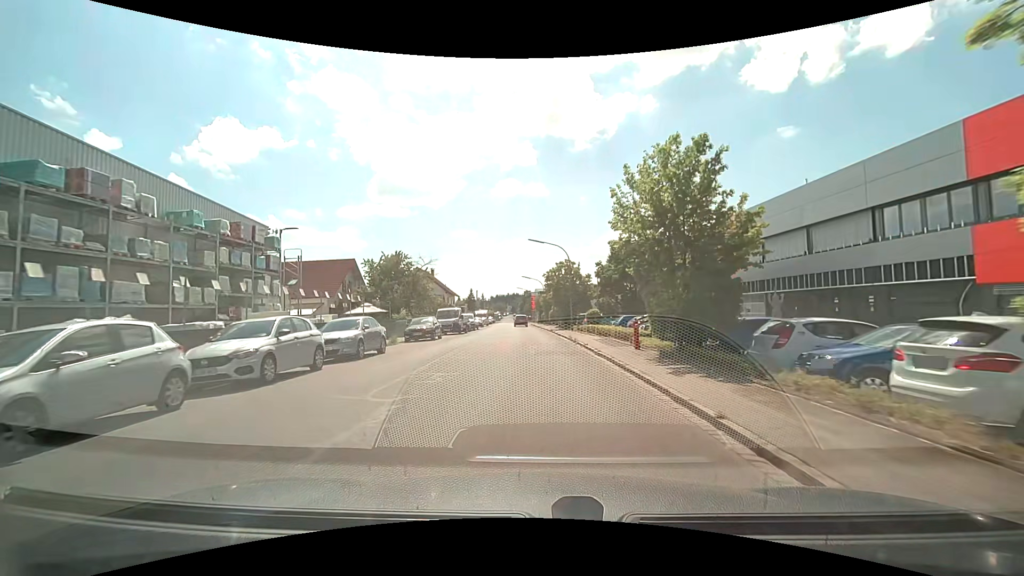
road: unclassified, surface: asphalt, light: Day
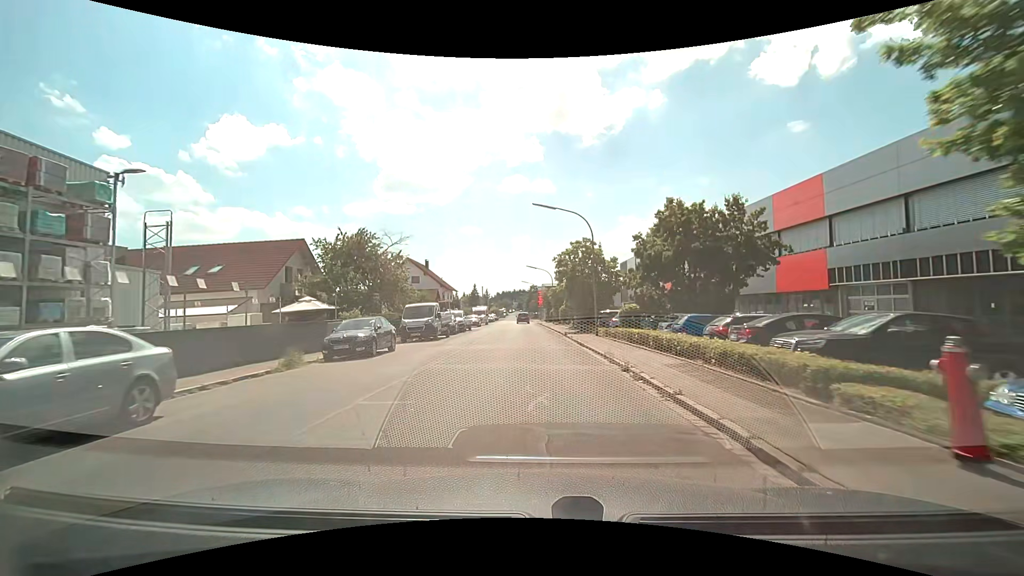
(-0.1, +12.1) m; 0°
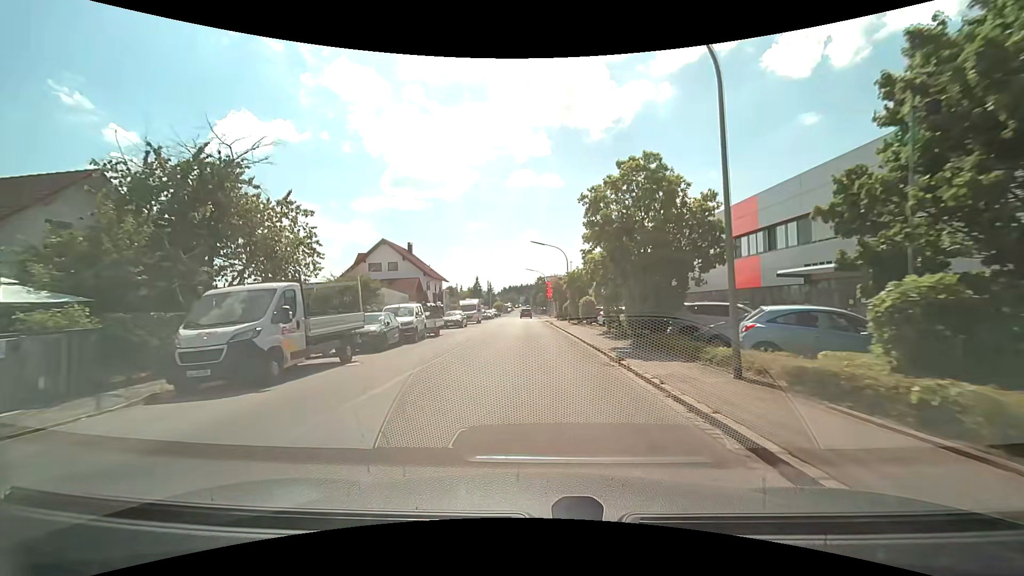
(-0.2, +18.3) m; -1°
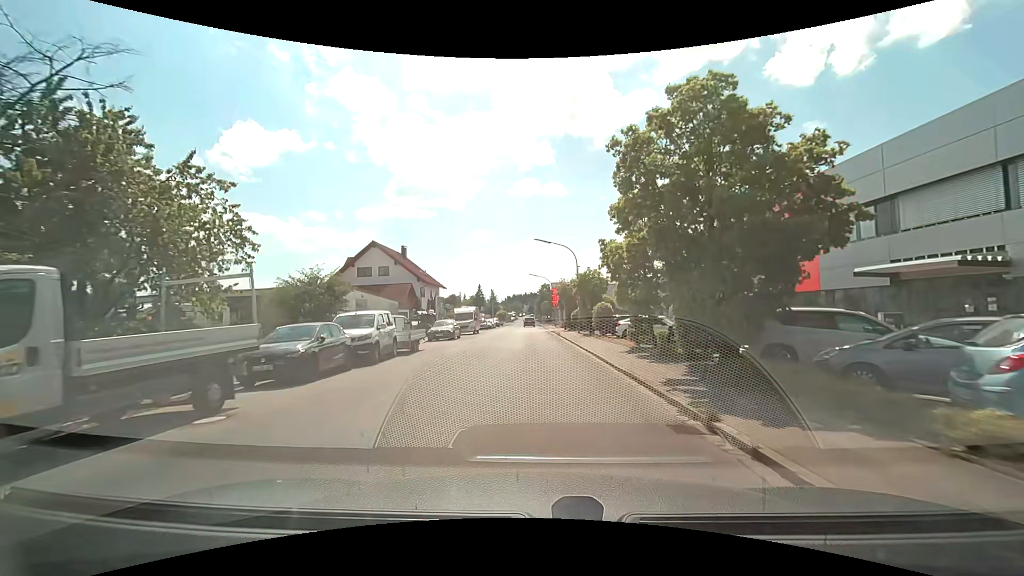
(0.0, +6.2) m; 0°
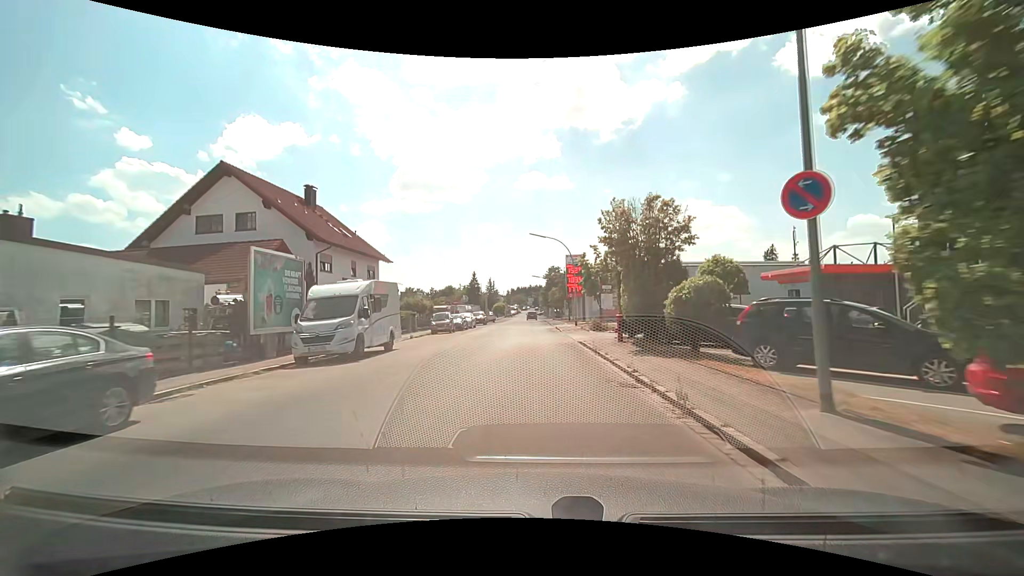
(-0.1, +31.9) m; -1°
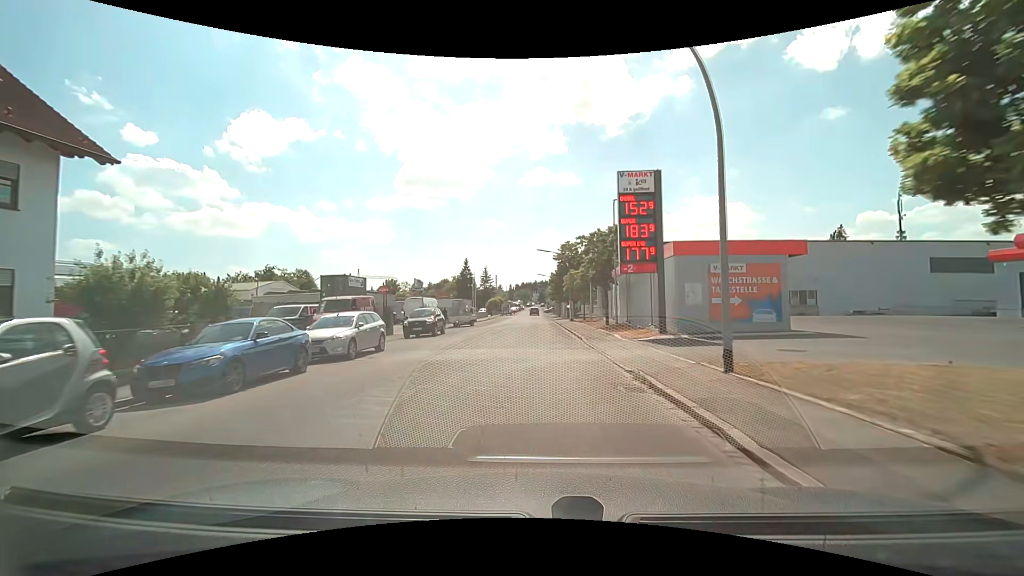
(0.0, +31.8) m; -1°
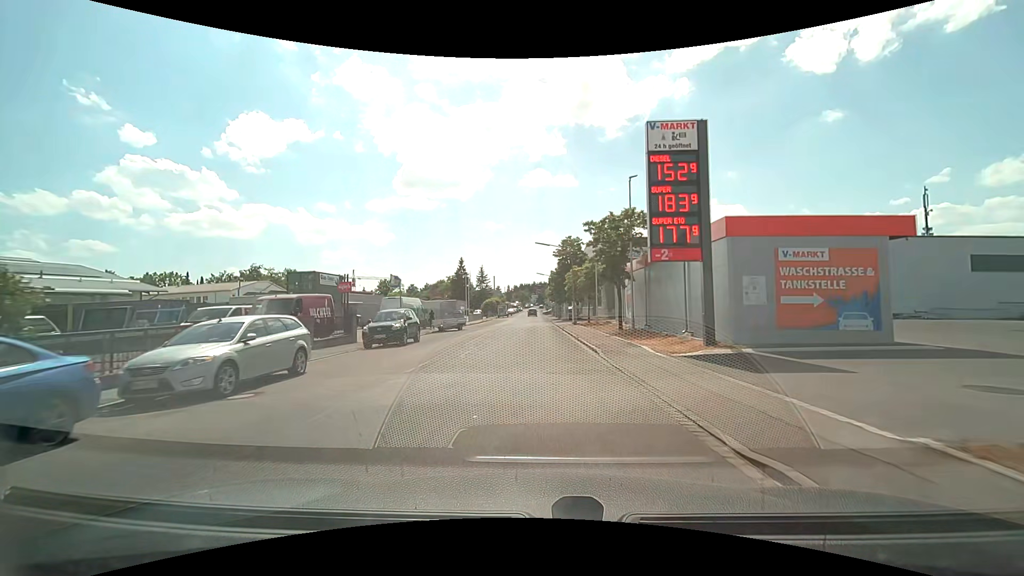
(+0.1, +6.3) m; +1°
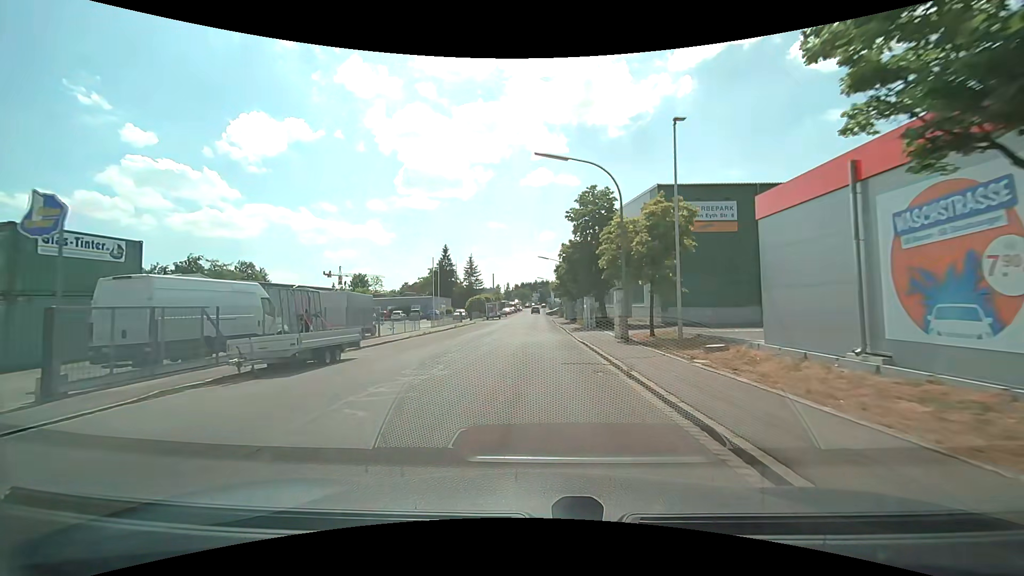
(0.0, +25.1) m; 0°
(0, +10) (0, +20) (0, +30) (0, +40) (0, +50) (0, +60) (0, +70) (-1, +80) (-1, +90) (-1, +100) m
